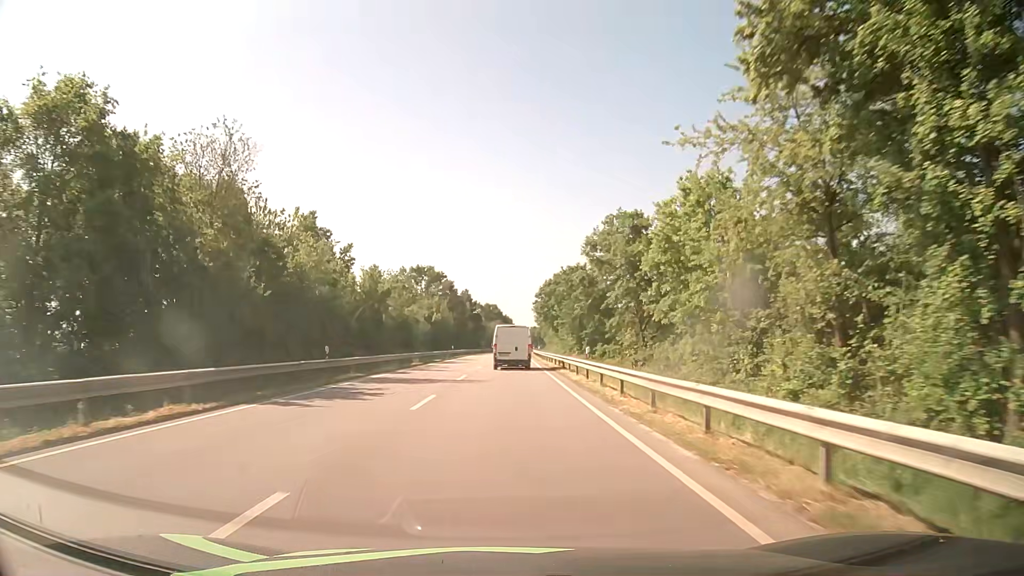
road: secondary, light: Day
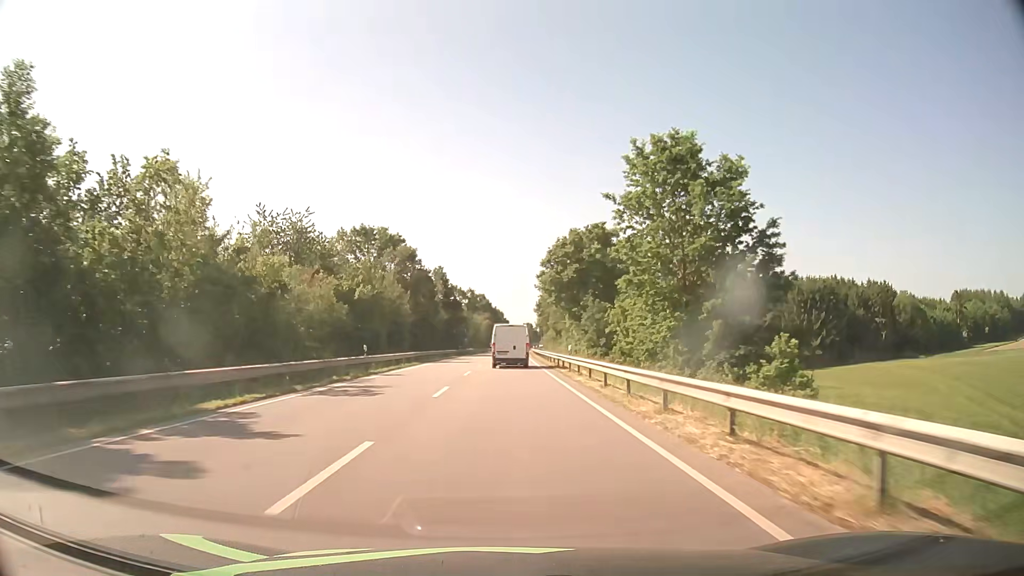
(-0.2, +45.3) m; 0°
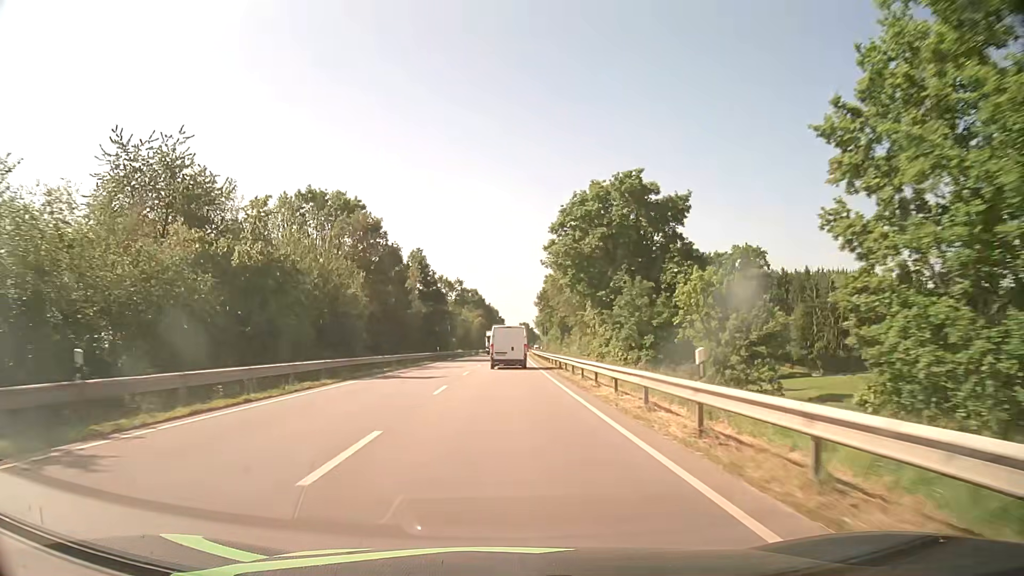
(0.0, +23.1) m; 0°
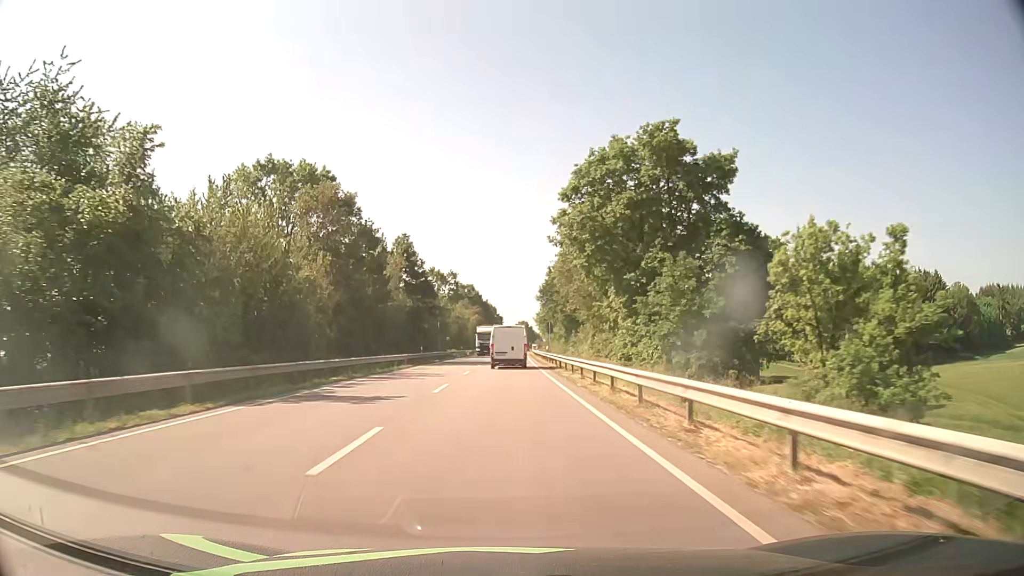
(0.0, +11.7) m; 0°
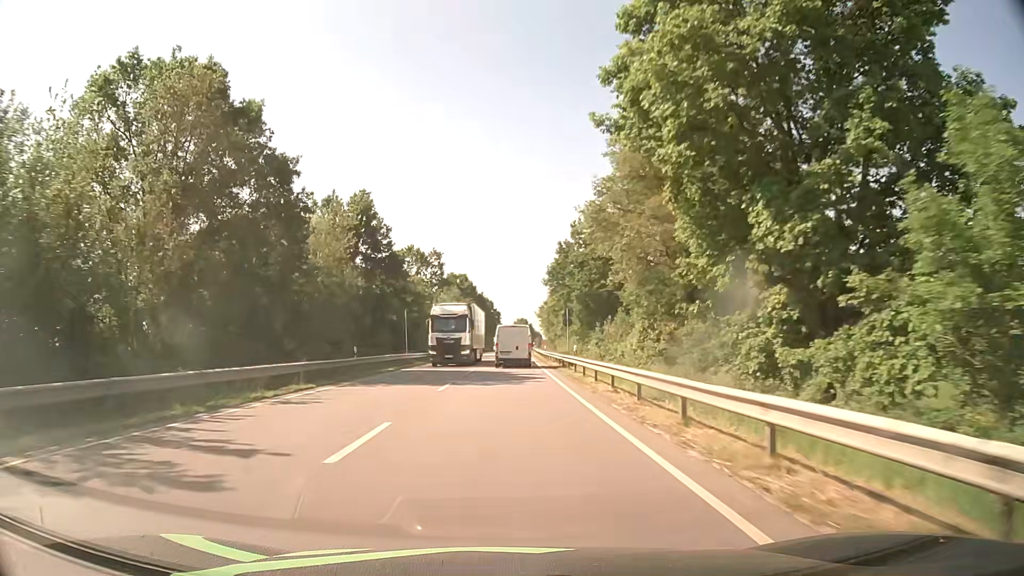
(+0.1, +23.5) m; 0°
(0, +10) (0, +20) (0, +30) (0, +40) (0, +50) (+1, +60) (+1, +70) (+1, +80) (+1, +90) (+2, +100) m
